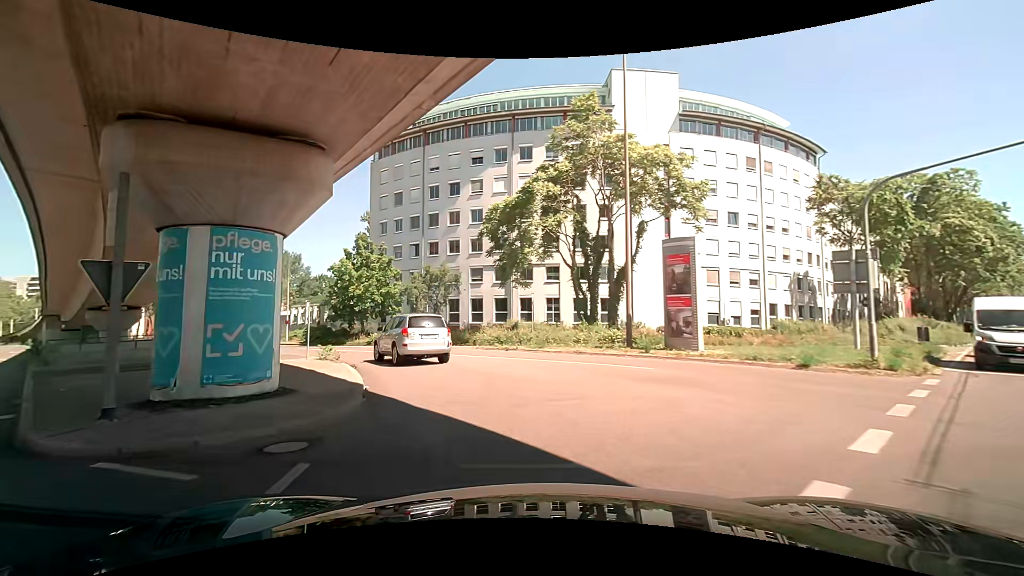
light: Day
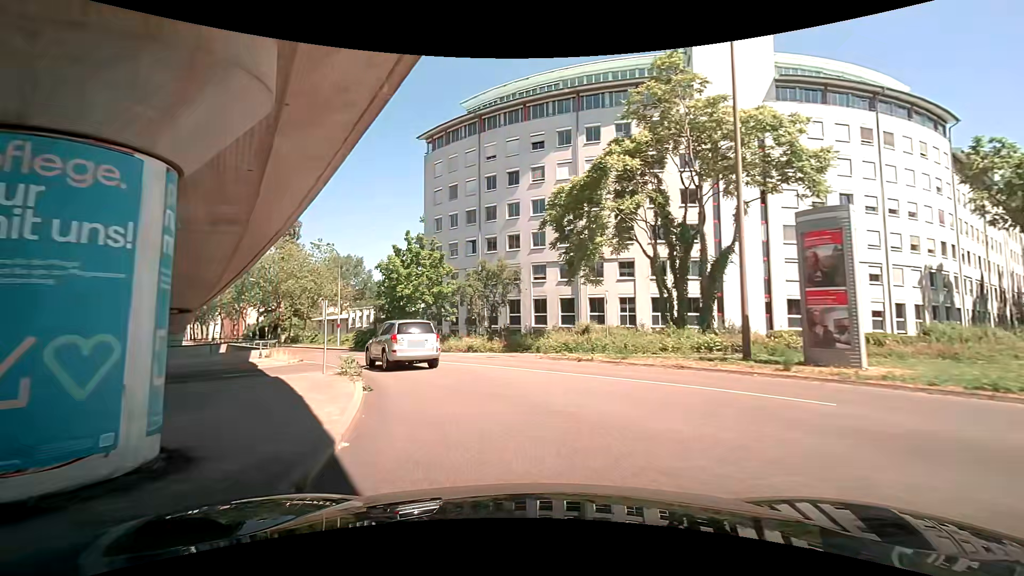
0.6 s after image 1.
(-0.2, +5.1) m; -7°
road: tertiary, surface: asphalt
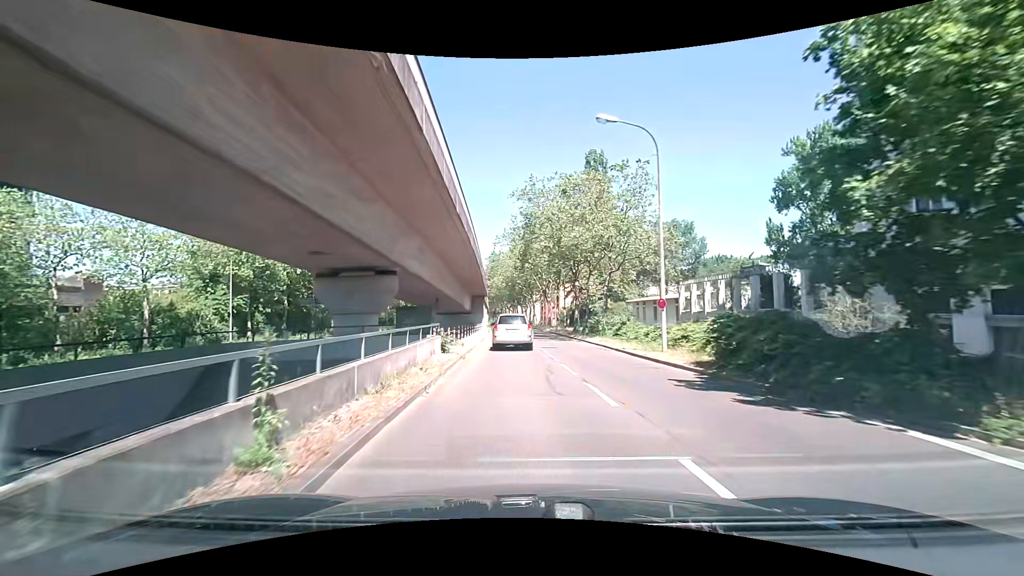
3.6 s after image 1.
(-8.7, +25.7) m; -36°
(0, +10) (-1, +20) (-1, +30) (-2, +40) (-2, +50) (-3, +60) (-3, +70) (-4, +80) (-4, +90) (-5, +100) m
